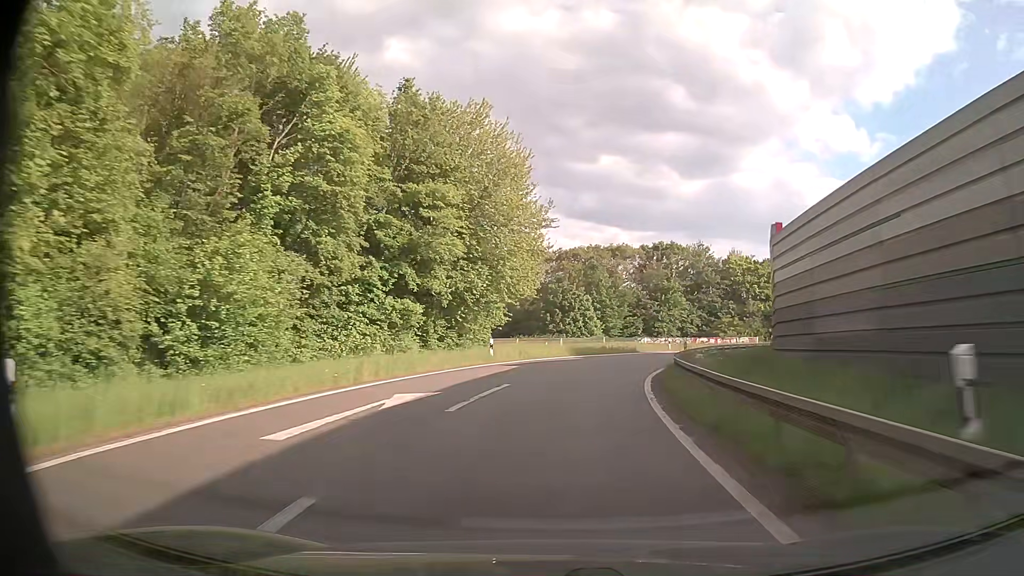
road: motorway_link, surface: asphalt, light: Day
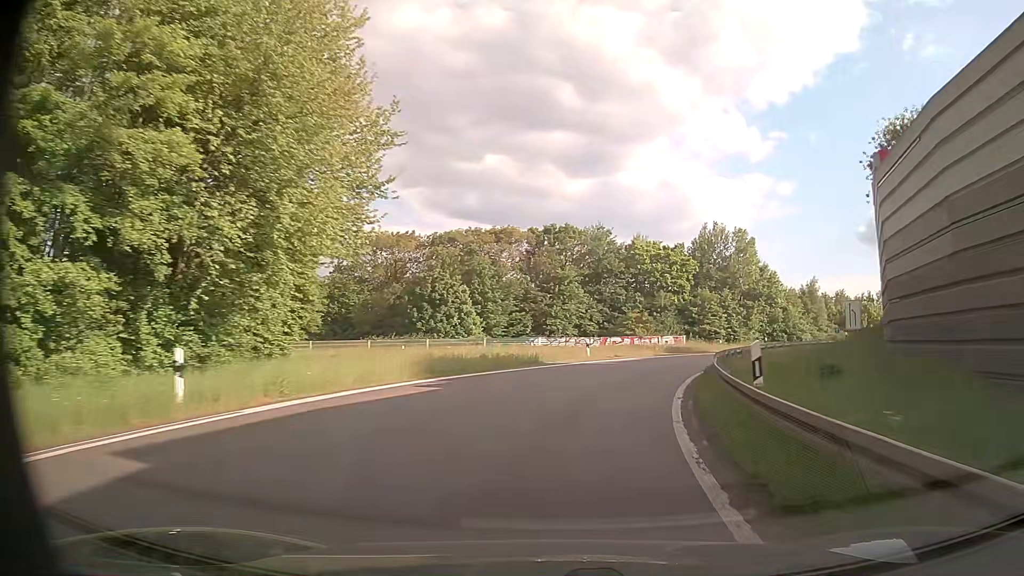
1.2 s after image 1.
(+1.4, +19.7) m; +9°
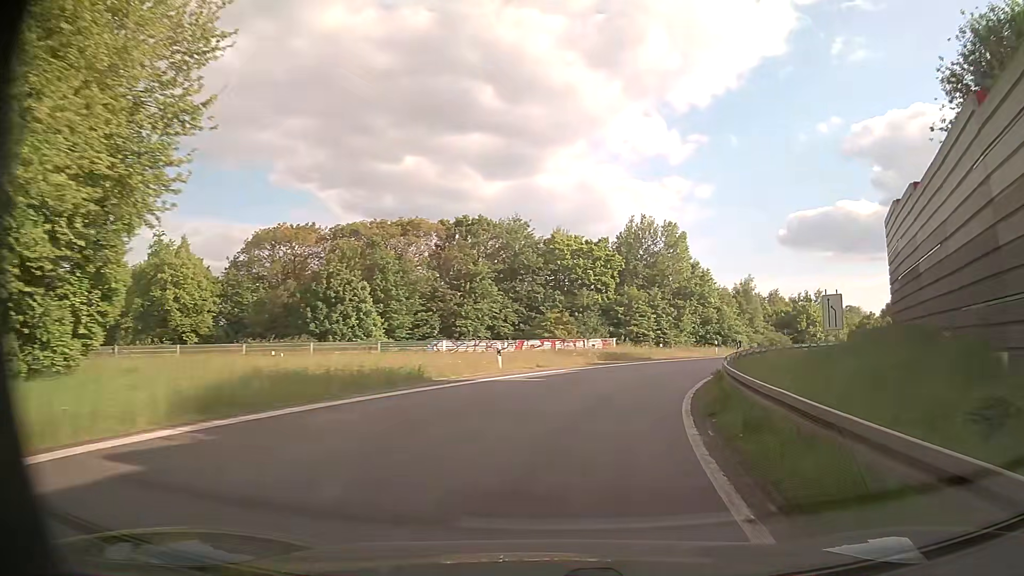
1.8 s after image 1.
(+0.5, +9.6) m; +7°
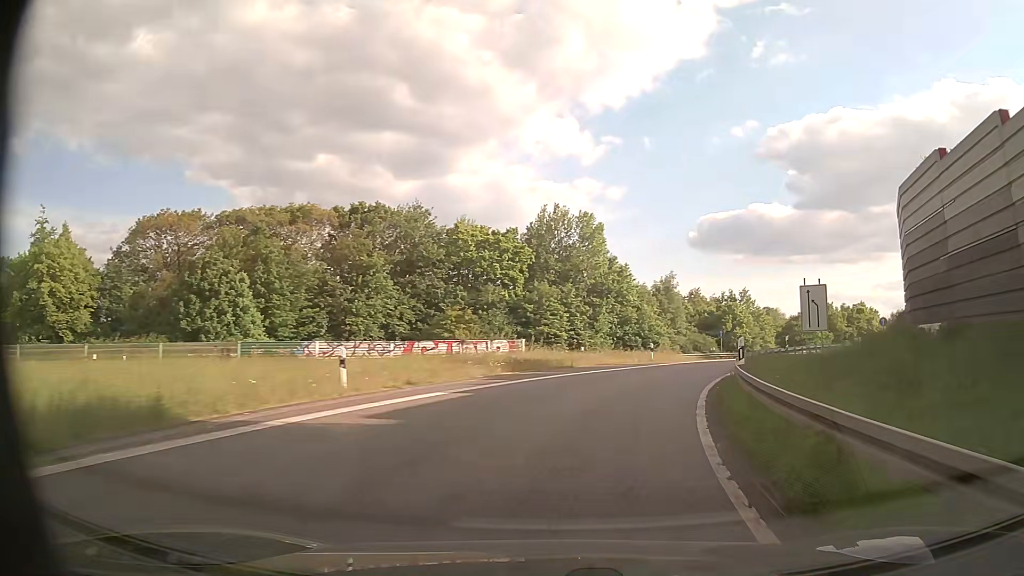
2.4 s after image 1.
(+0.6, +9.5) m; +7°
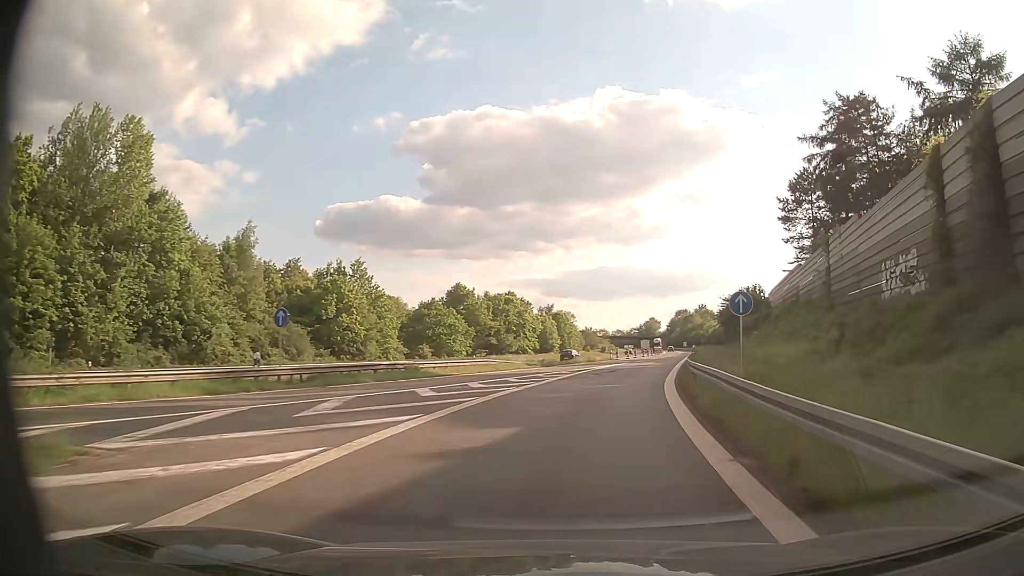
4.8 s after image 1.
(+11.4, +36.4) m; +33°
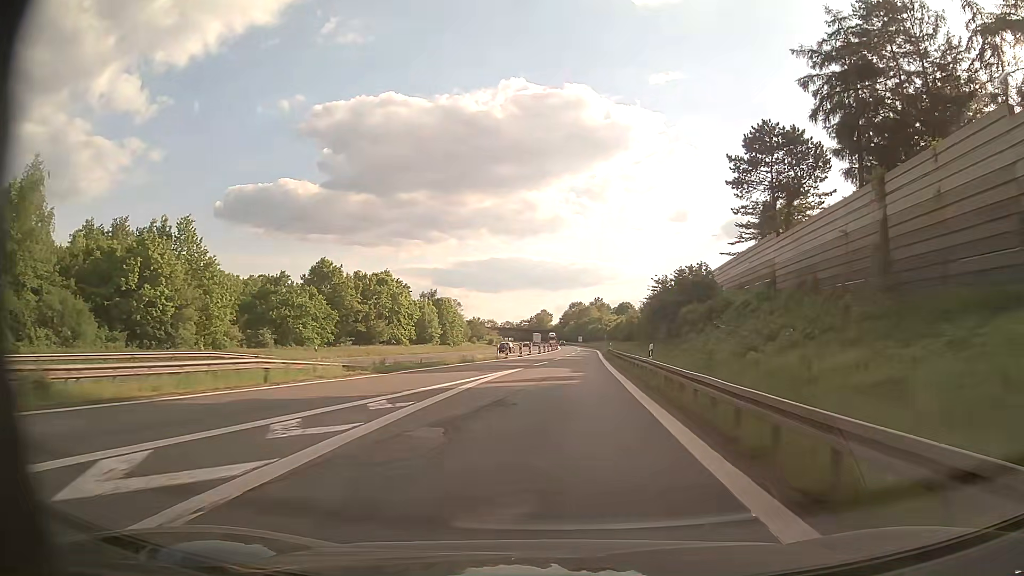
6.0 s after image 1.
(+2.1, +21.0) m; +10°
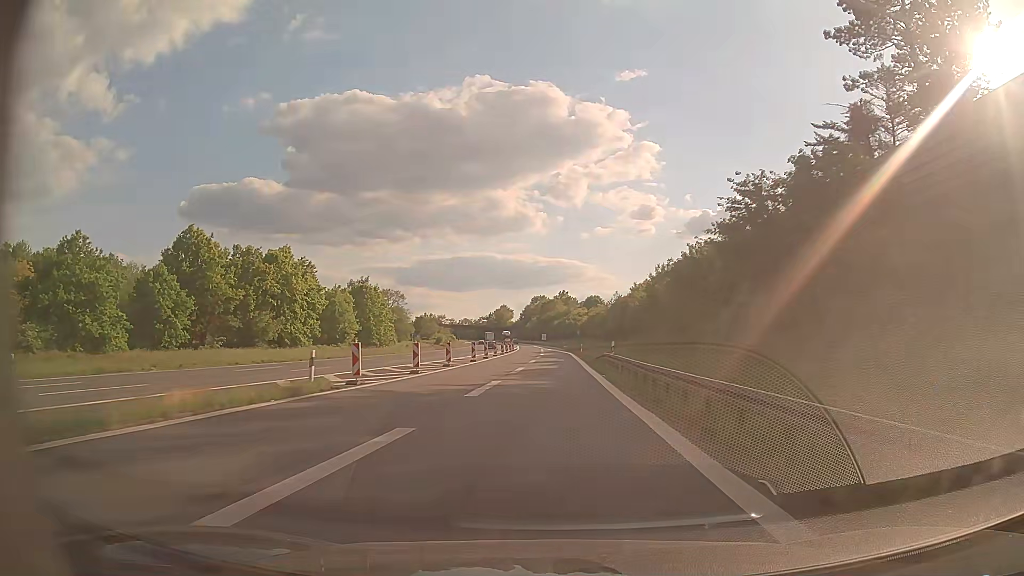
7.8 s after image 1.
(+1.8, +35.1) m; +4°
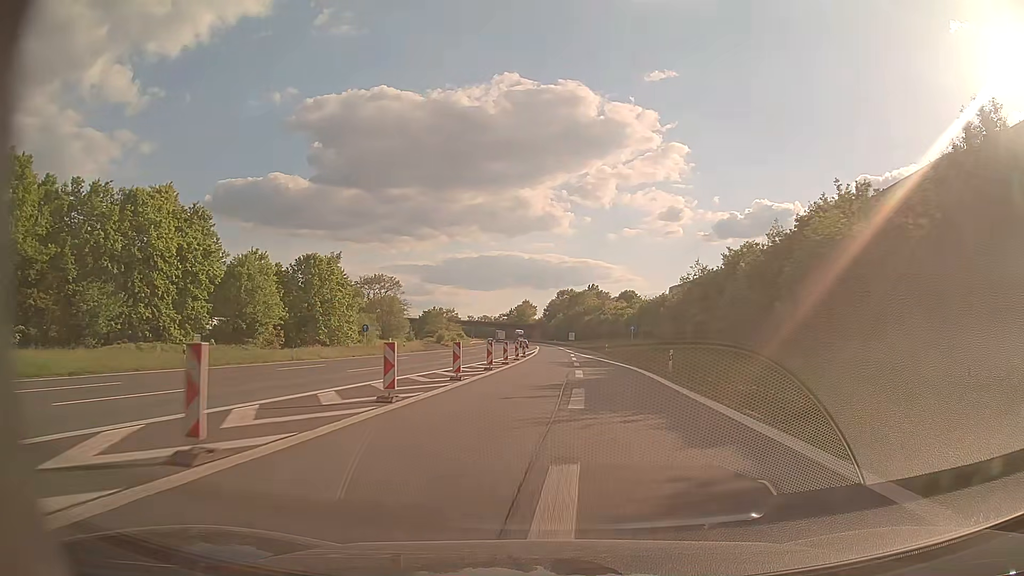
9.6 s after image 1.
(-0.8, +39.1) m; -2°
(0, +10) (0, +20) (0, +30) (0, +40) (0, +50) (+1, +60) (+1, +70) (+1, +80) (+1, +90) (+1, +100) m
